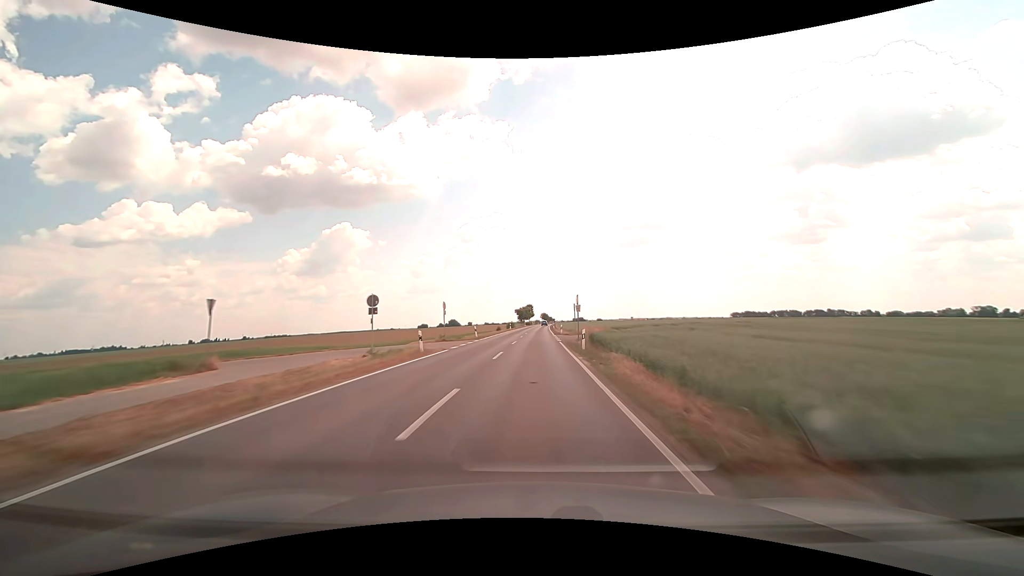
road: secondary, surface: asphalt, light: Day
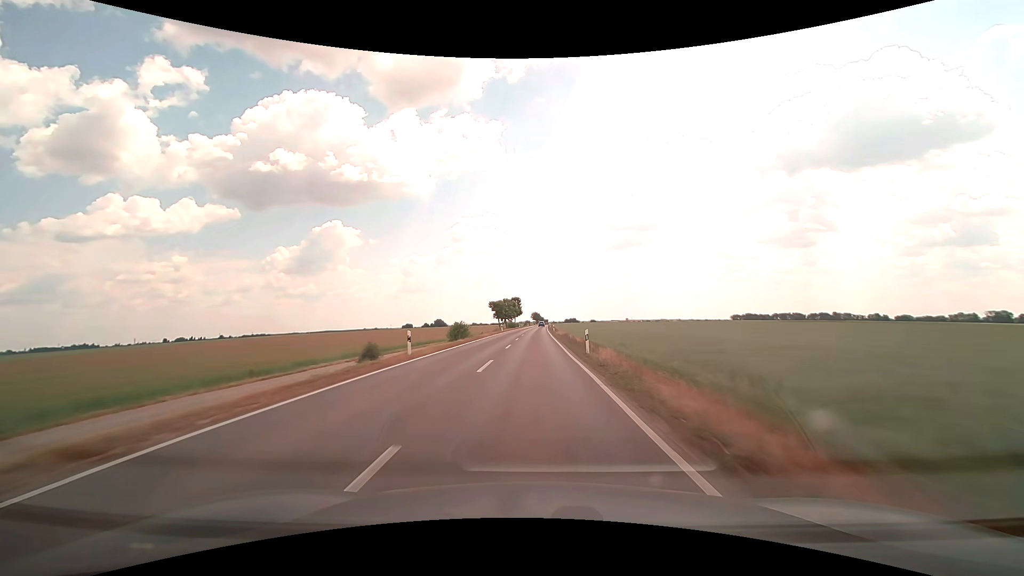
(+0.4, +64.1) m; +1°
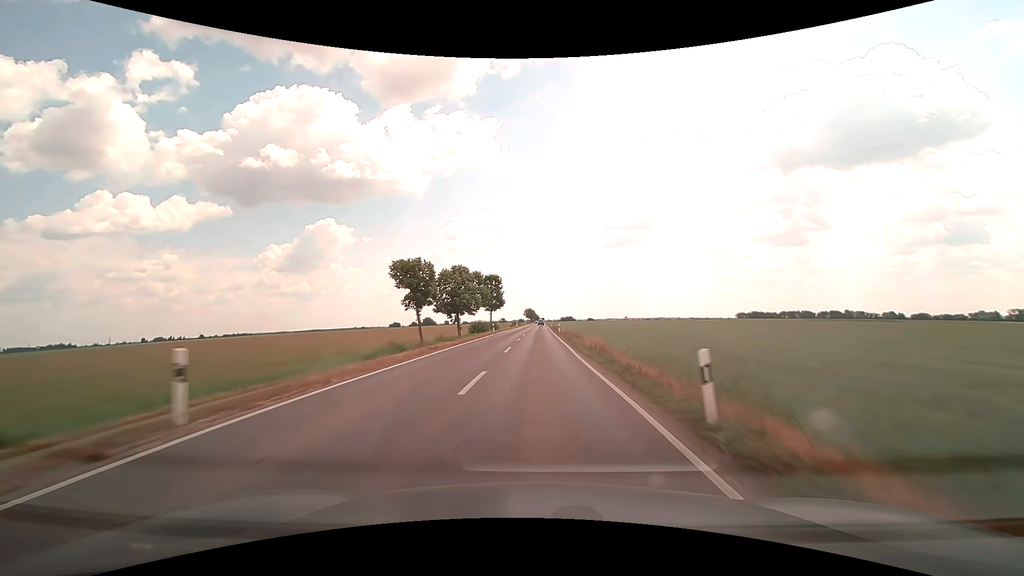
(+0.1, +63.8) m; +1°
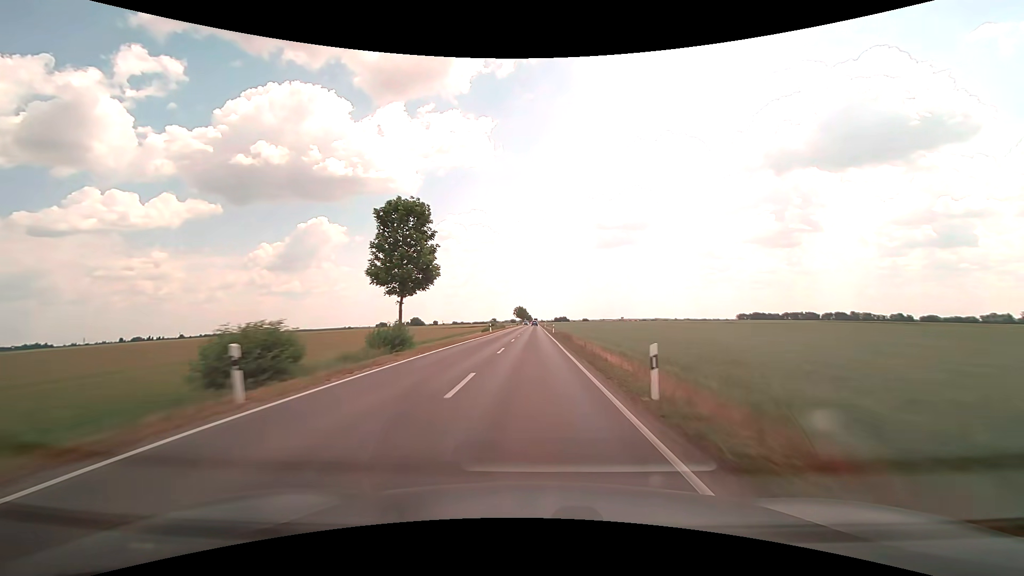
(+0.5, +47.9) m; +1°
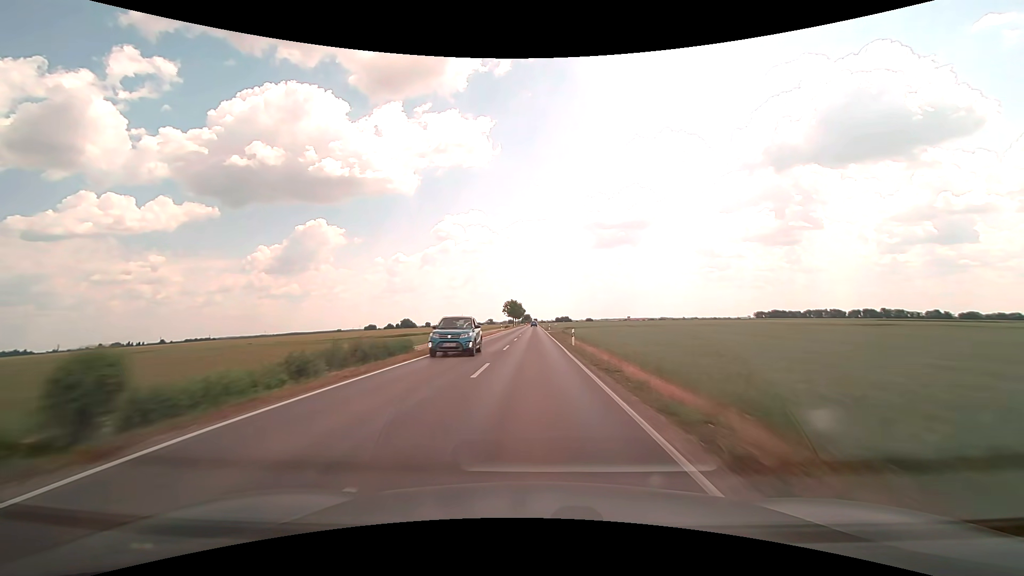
(-0.1, +80.1) m; 0°
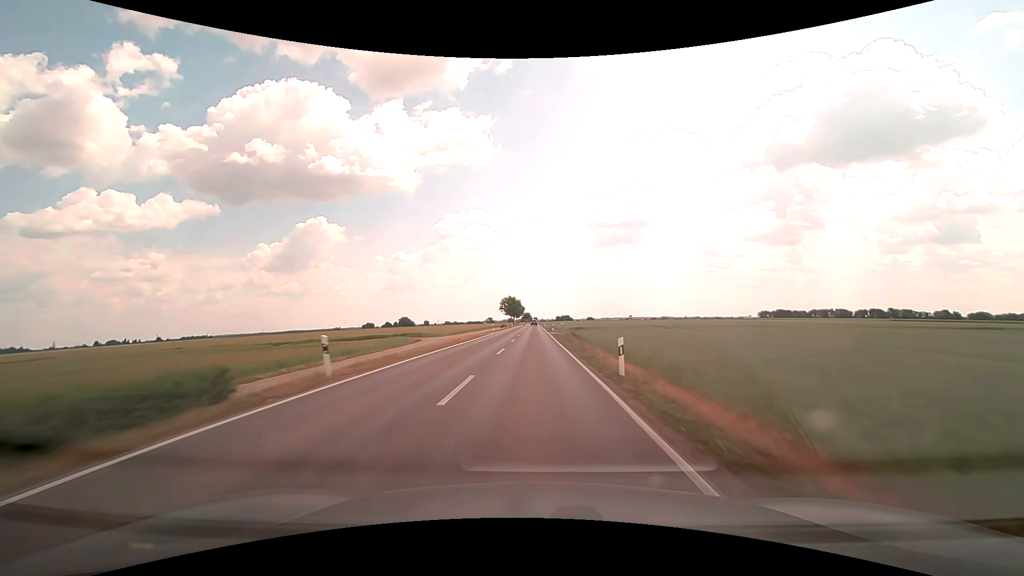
(0.0, +16.0) m; 0°
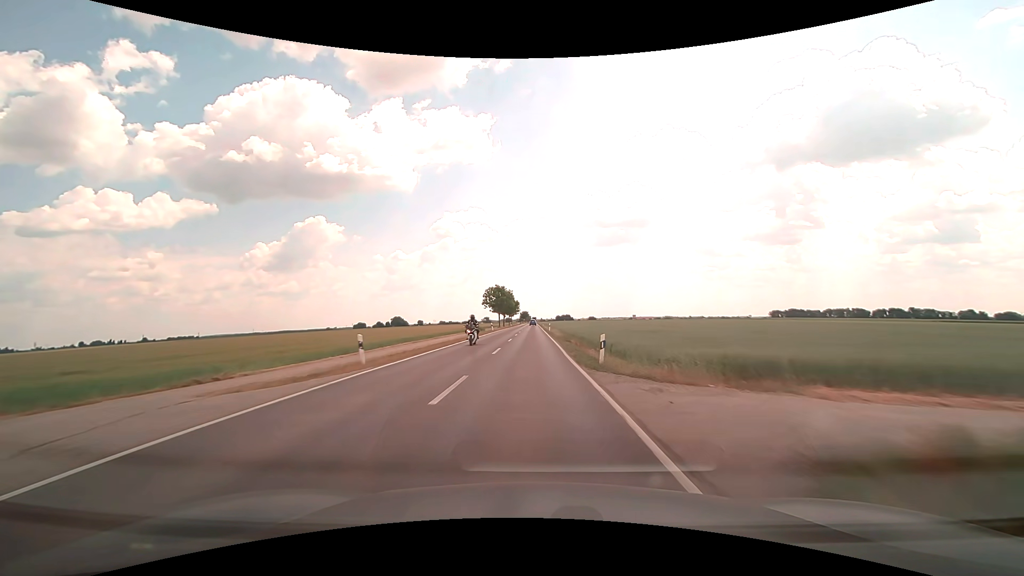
(+0.1, +47.5) m; 0°
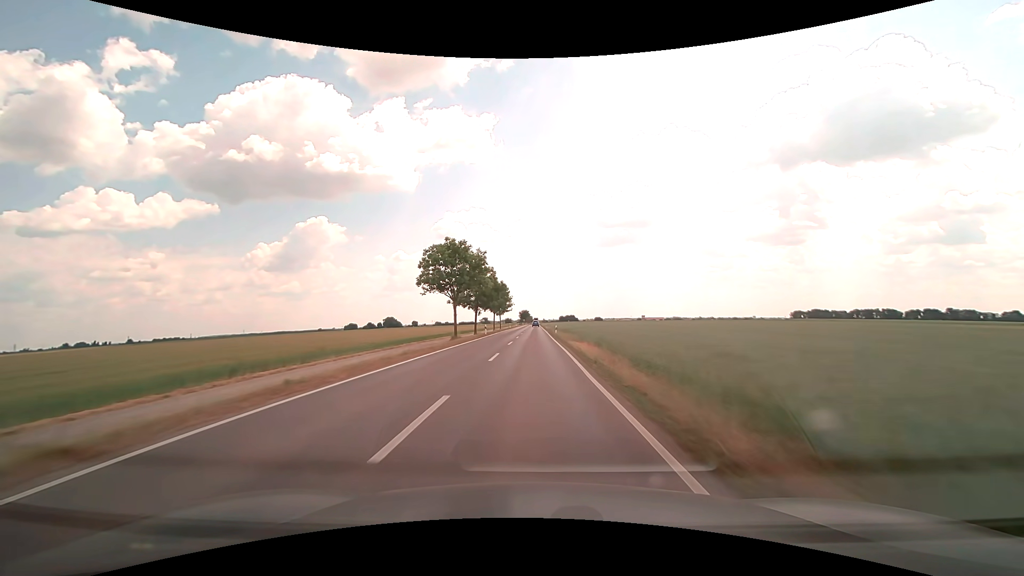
(-0.3, +62.7) m; 0°
(0, +10) (0, +20) (0, +30) (0, +40) (0, +50) (0, +60) (0, +70) (0, +80) (0, +90) (0, +100) m
